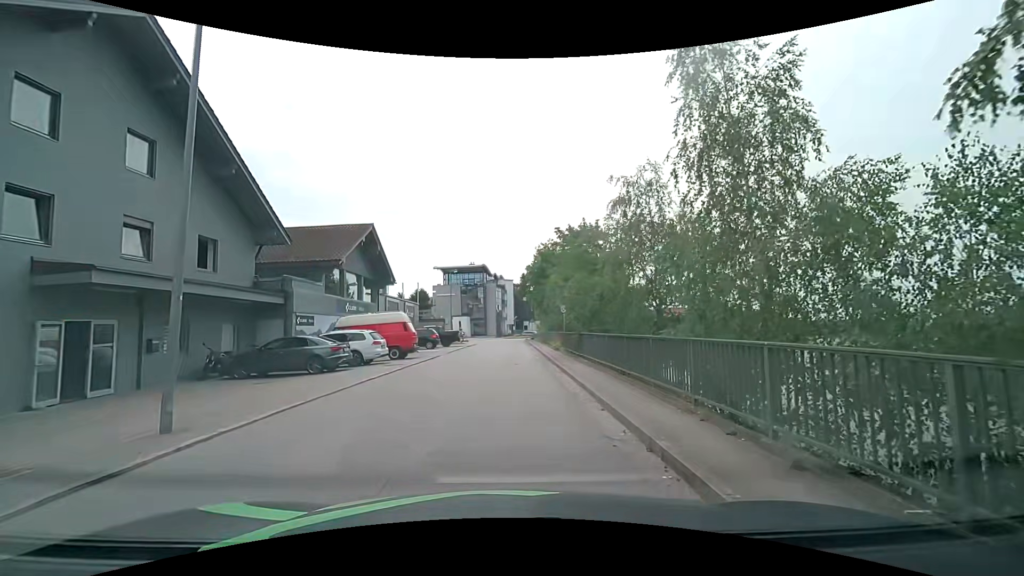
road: unclassified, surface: asphalt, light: Day
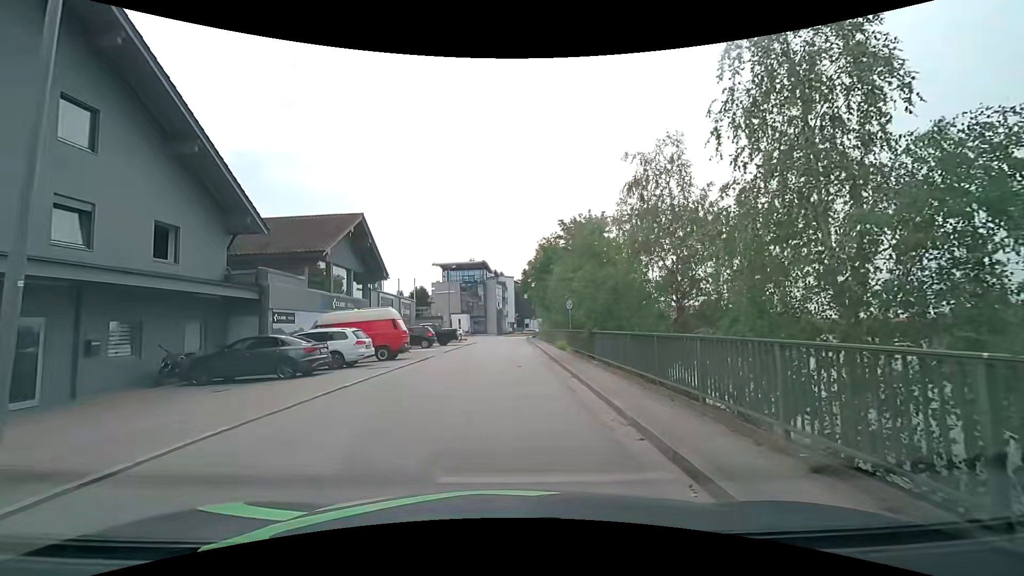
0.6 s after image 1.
(0.0, +2.5) m; +1°
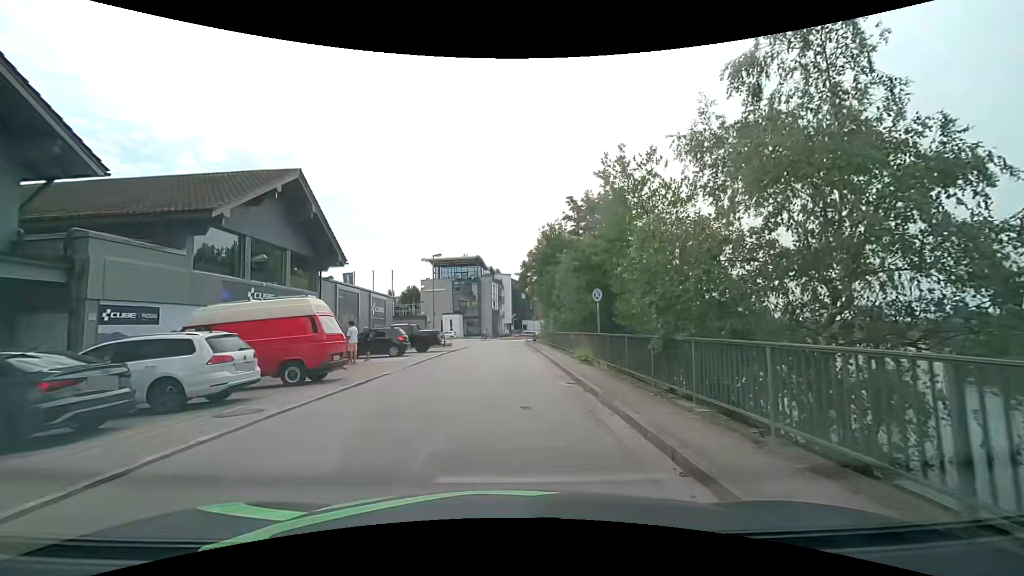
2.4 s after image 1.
(0.0, +8.9) m; +1°
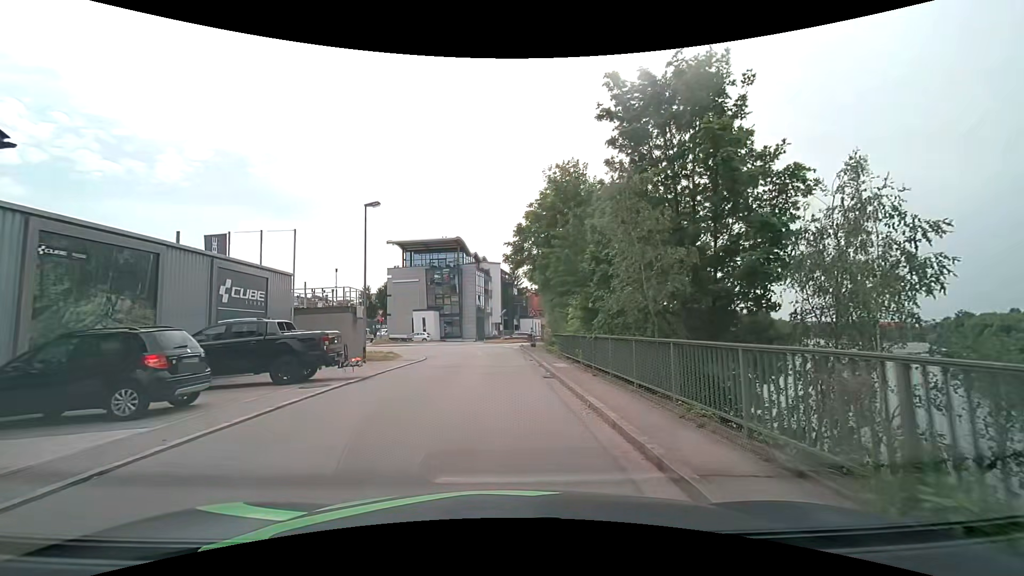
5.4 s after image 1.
(+0.1, +18.2) m; +1°
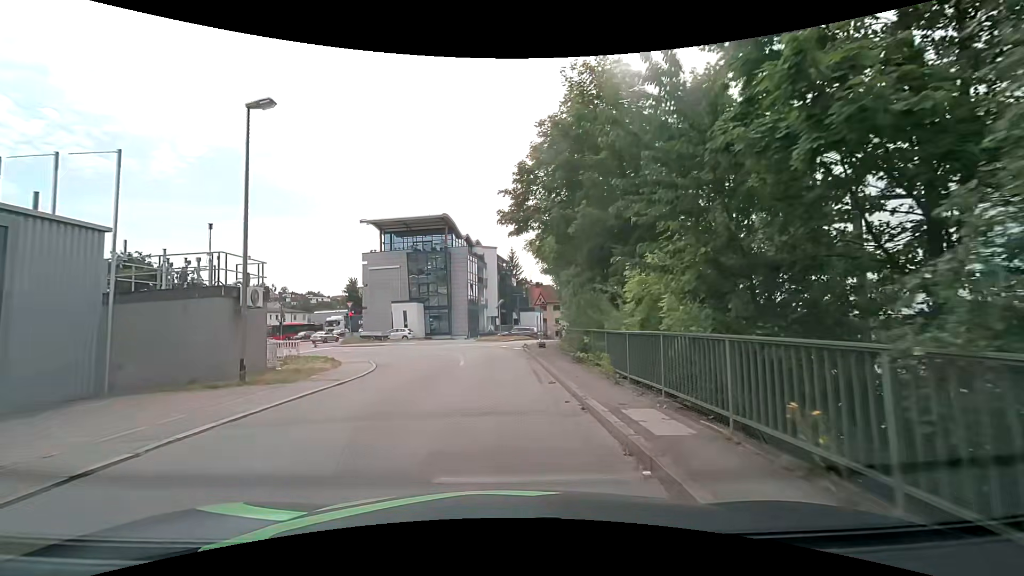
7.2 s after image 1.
(-0.1, +11.4) m; -1°
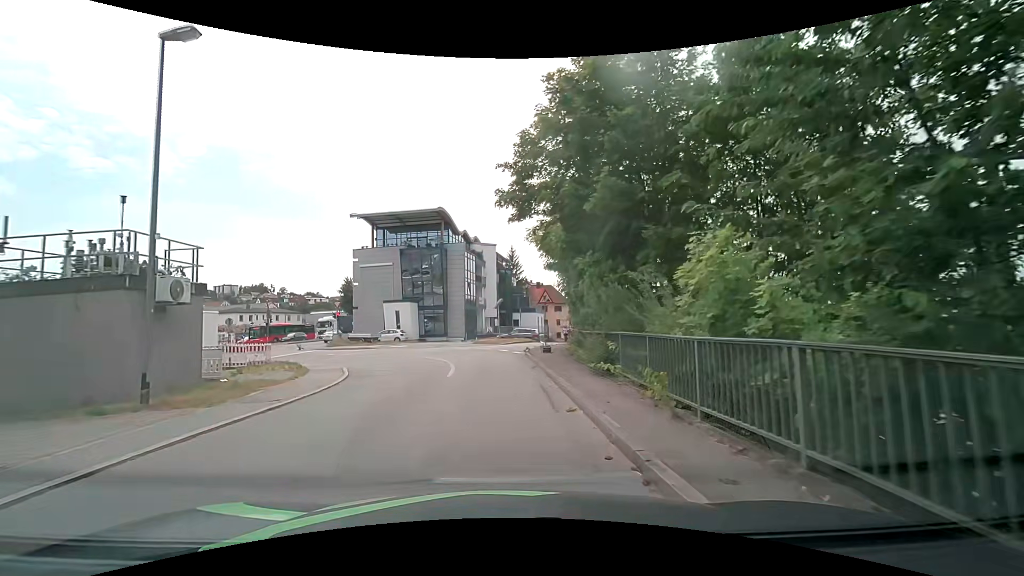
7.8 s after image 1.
(0.0, +3.6) m; +1°
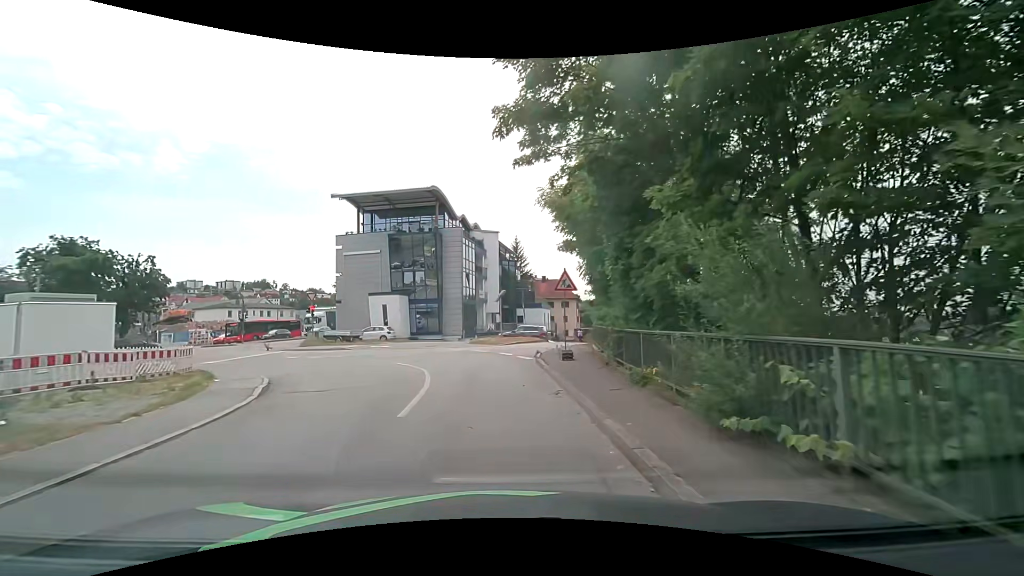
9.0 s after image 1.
(0.0, +6.9) m; -1°
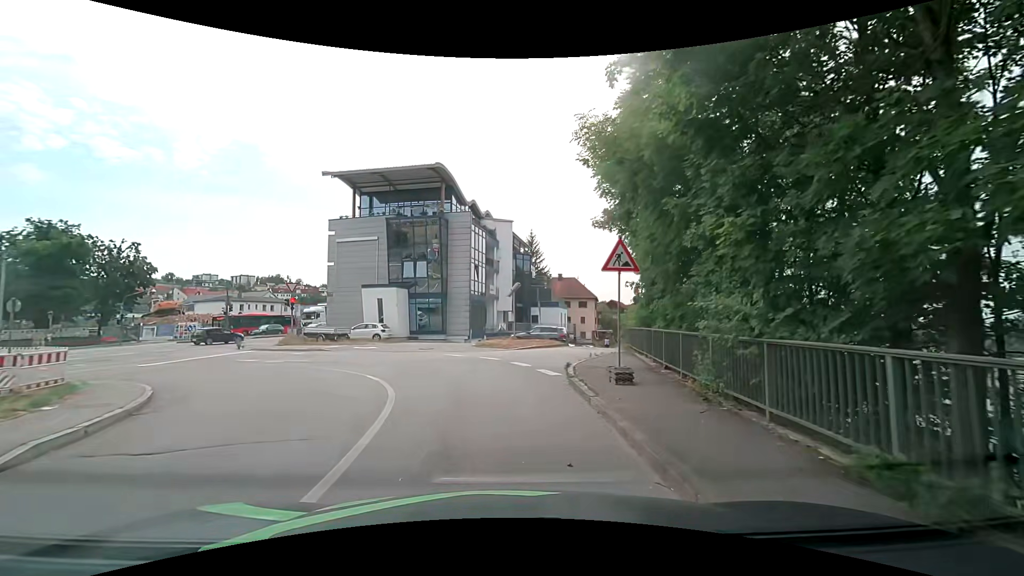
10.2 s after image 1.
(0.0, +6.4) m; -1°
(0, +10) (-3, +19) (-11, +25) (-21, +28) (-31, +30) (-39, +25) (-43, +16) (-45, +6) (-46, -4) (-48, -14) m
